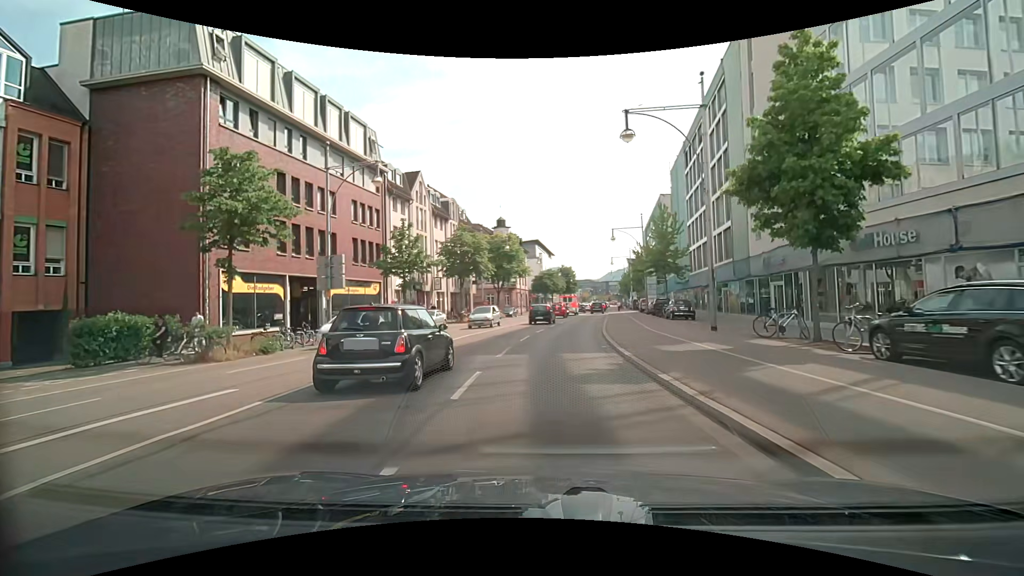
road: primary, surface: asphalt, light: Day
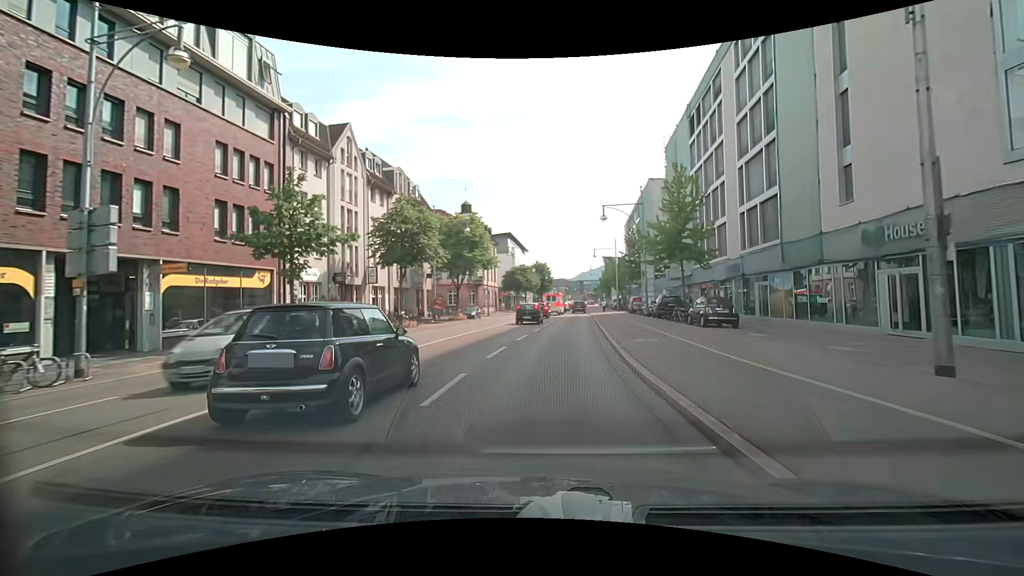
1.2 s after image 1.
(+0.2, +12.5) m; +3°
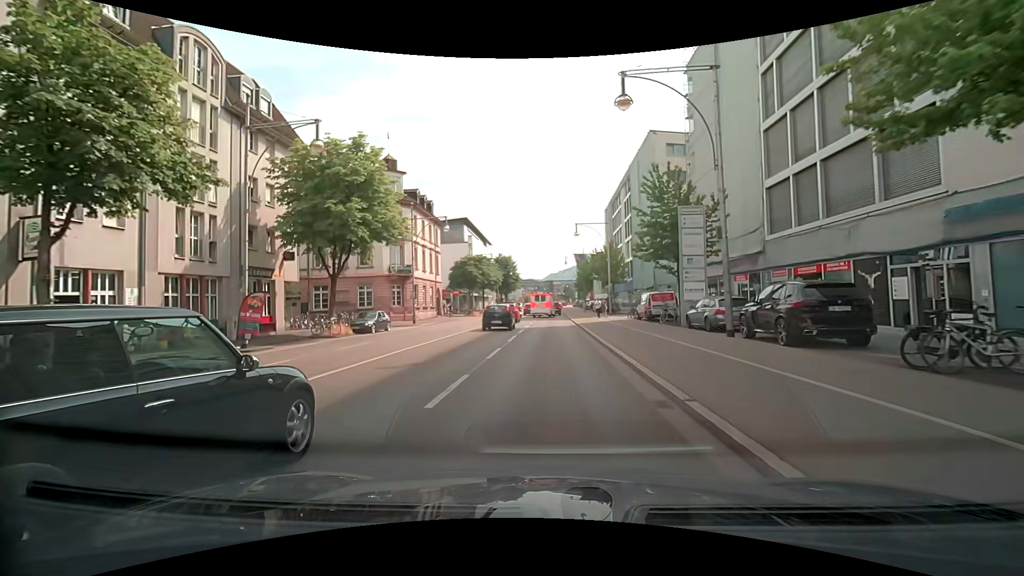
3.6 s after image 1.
(+1.0, +23.8) m; +4°
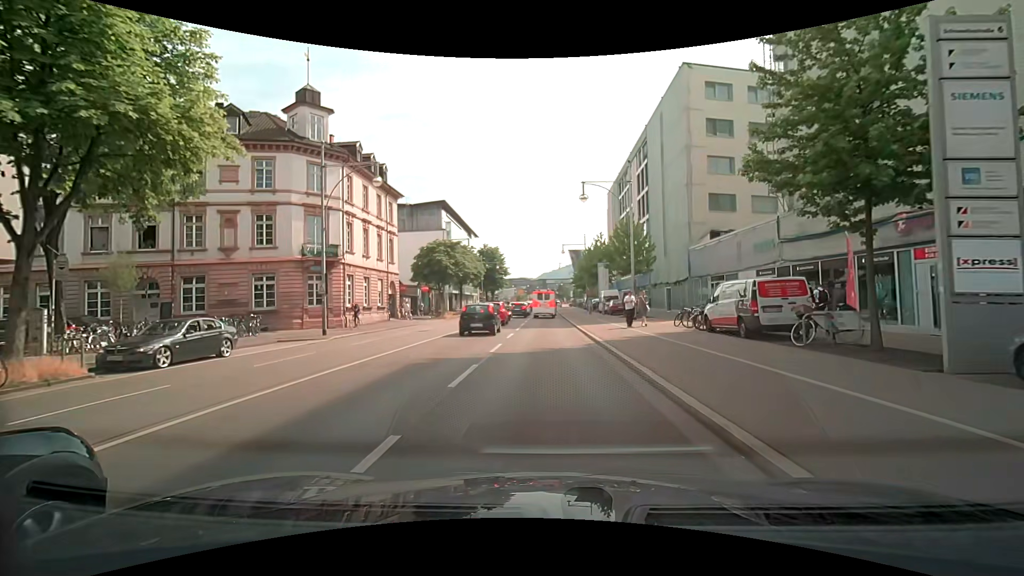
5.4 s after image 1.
(+0.2, +16.4) m; +1°
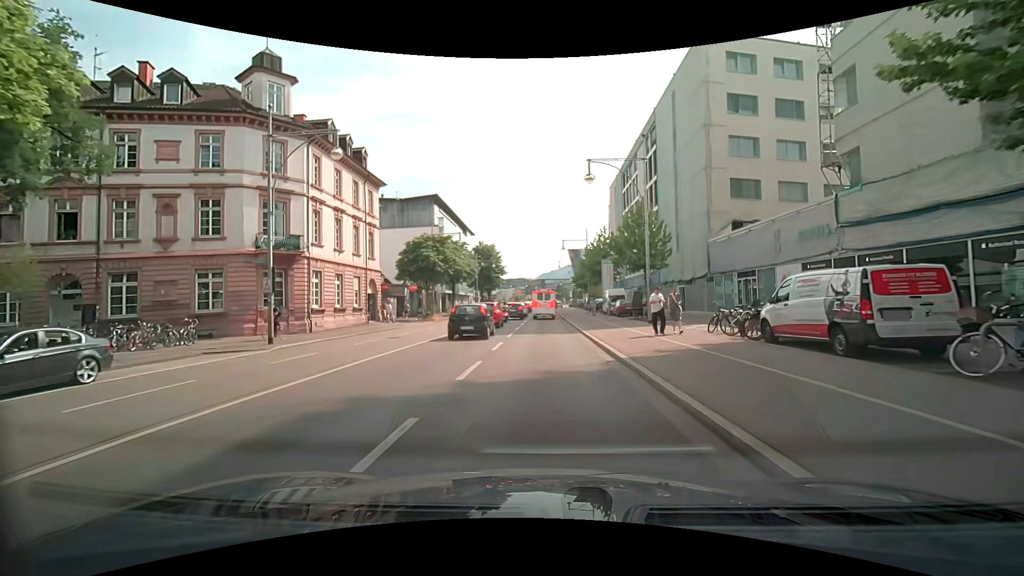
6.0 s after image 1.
(0.0, +5.1) m; 0°
